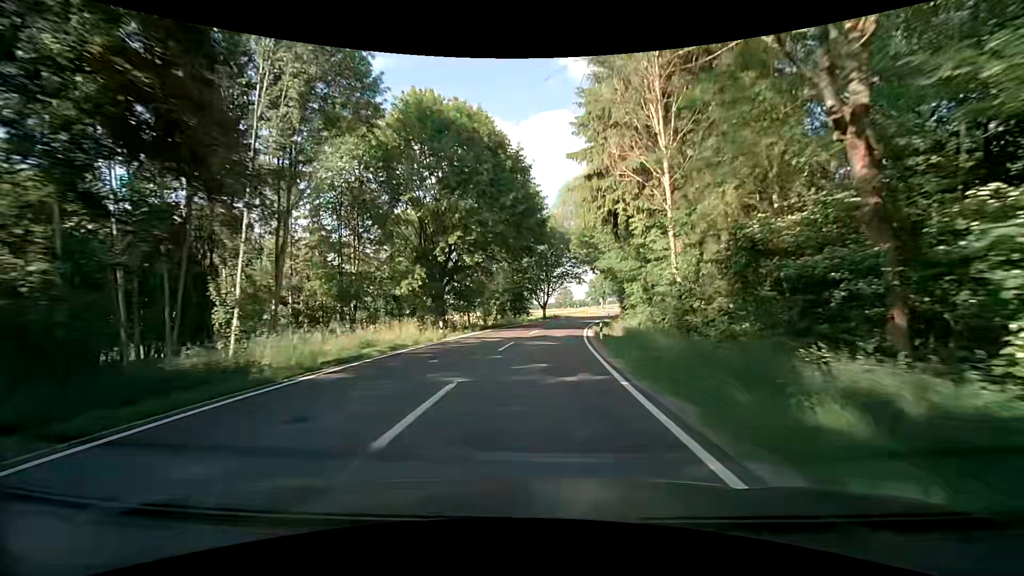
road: secondary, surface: asphalt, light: Day
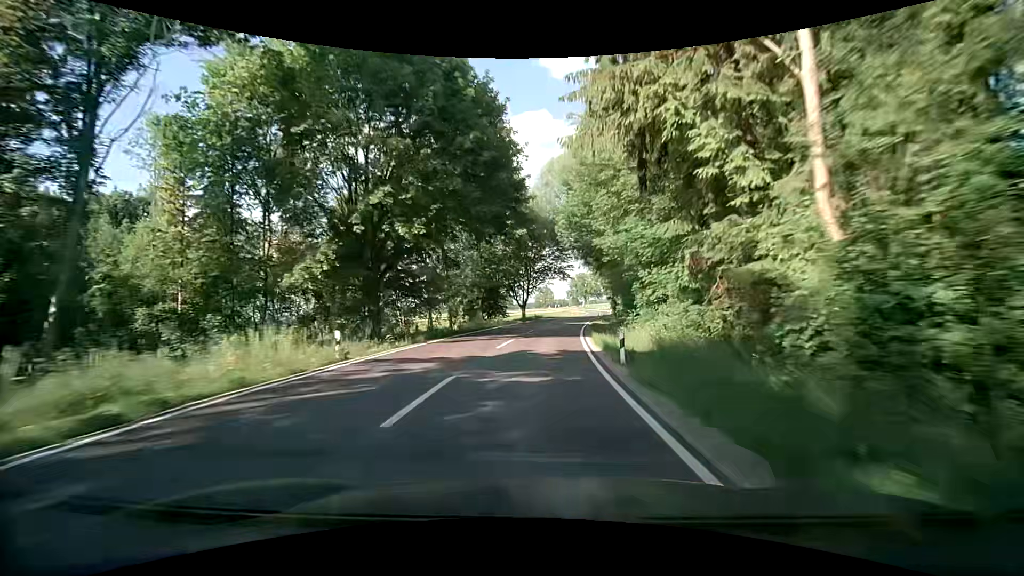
(+0.2, +11.2) m; +2°
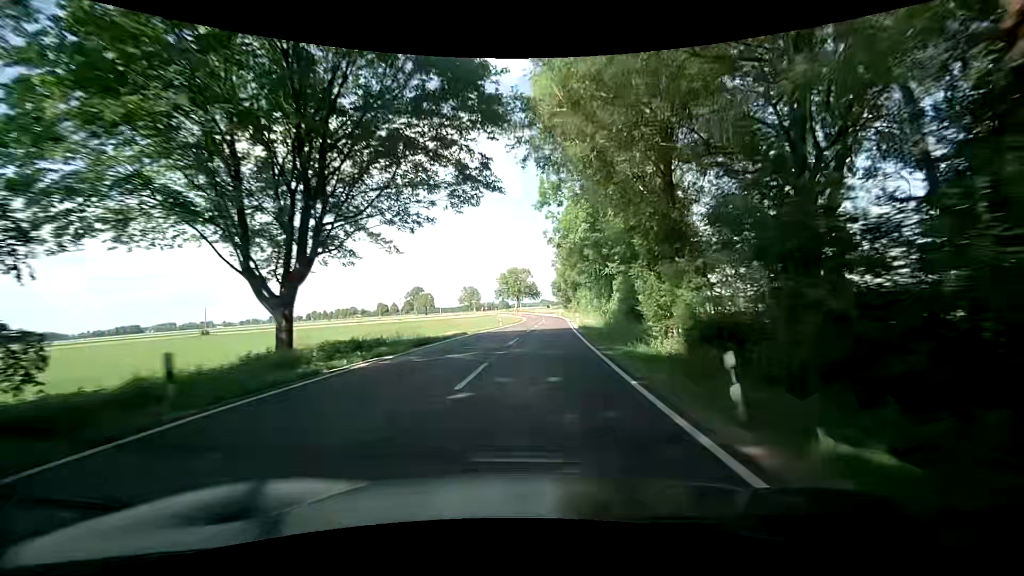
(+4.4, +57.3) m; +8°
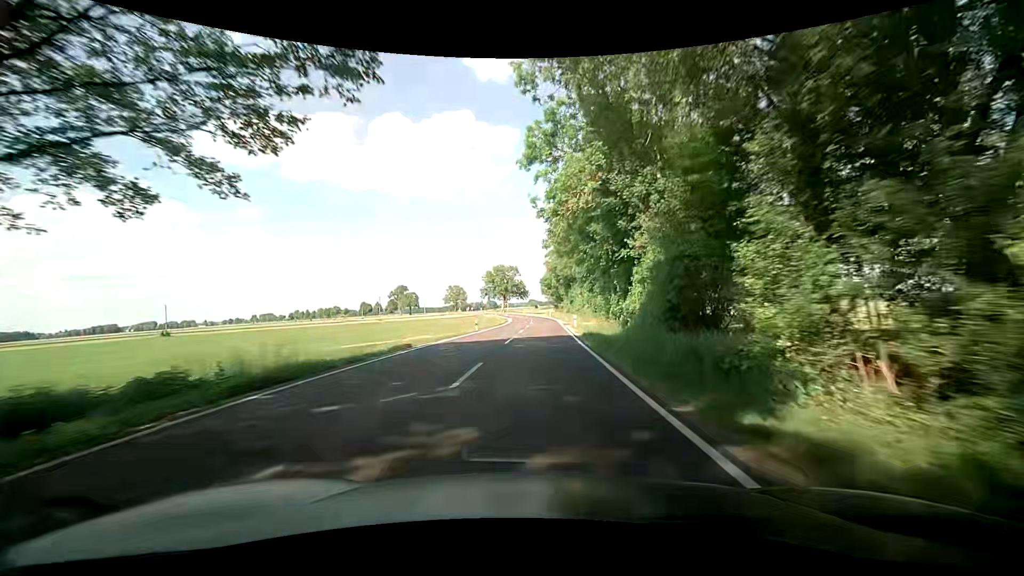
(+0.2, +11.8) m; +1°
